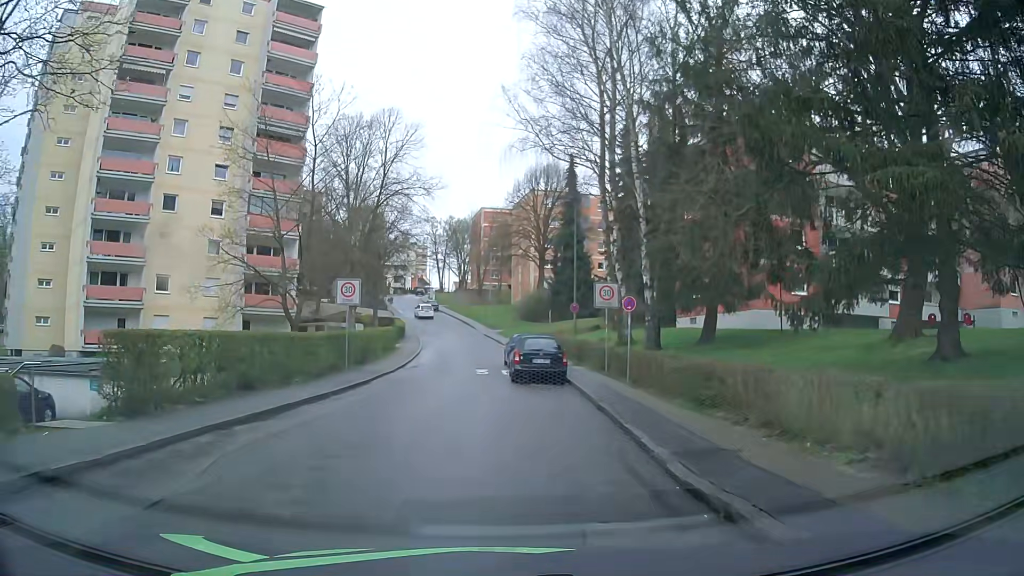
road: residential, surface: asphalt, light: Day
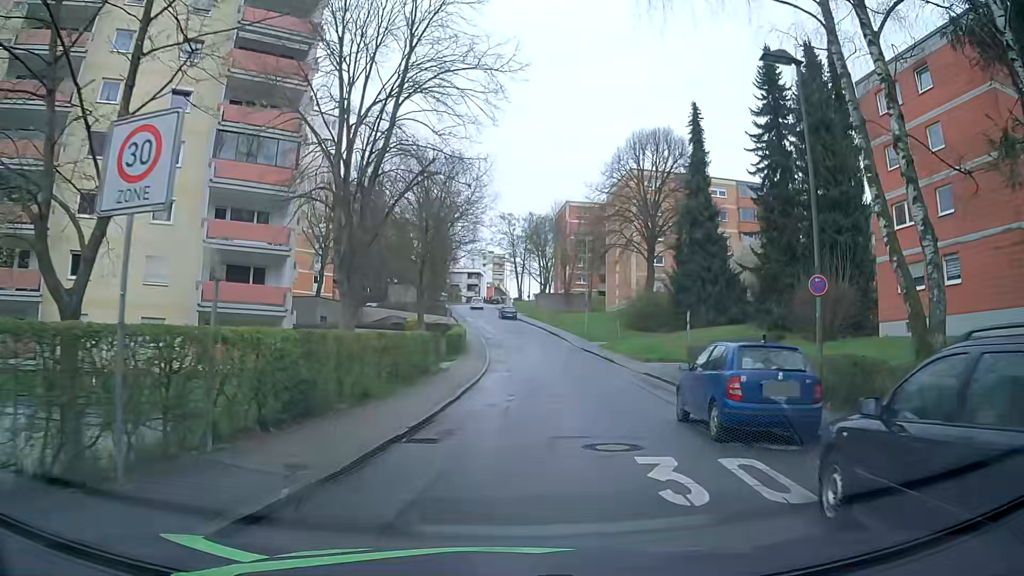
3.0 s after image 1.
(-1.7, +18.6) m; -7°
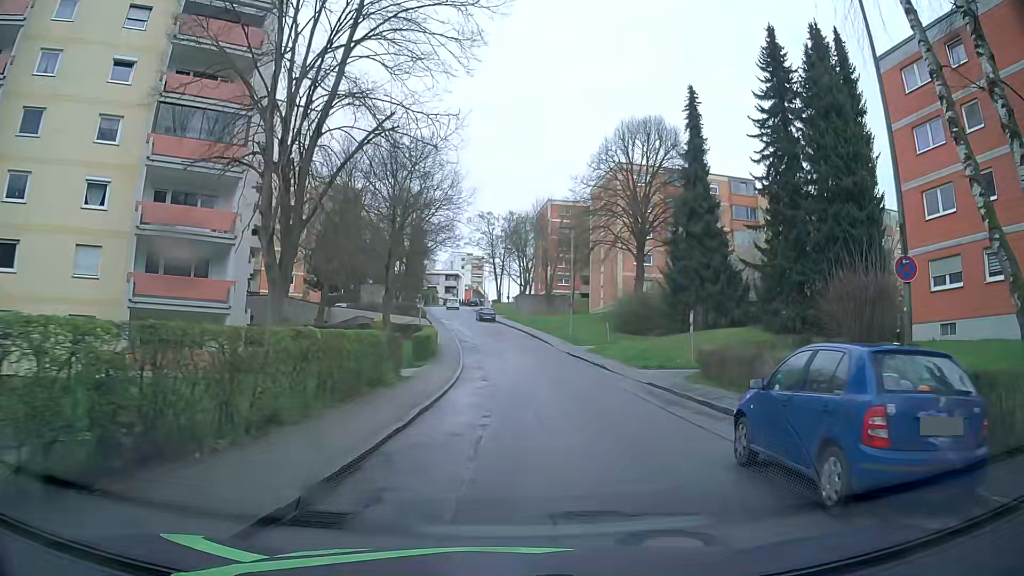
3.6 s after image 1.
(+0.1, +4.4) m; +3°
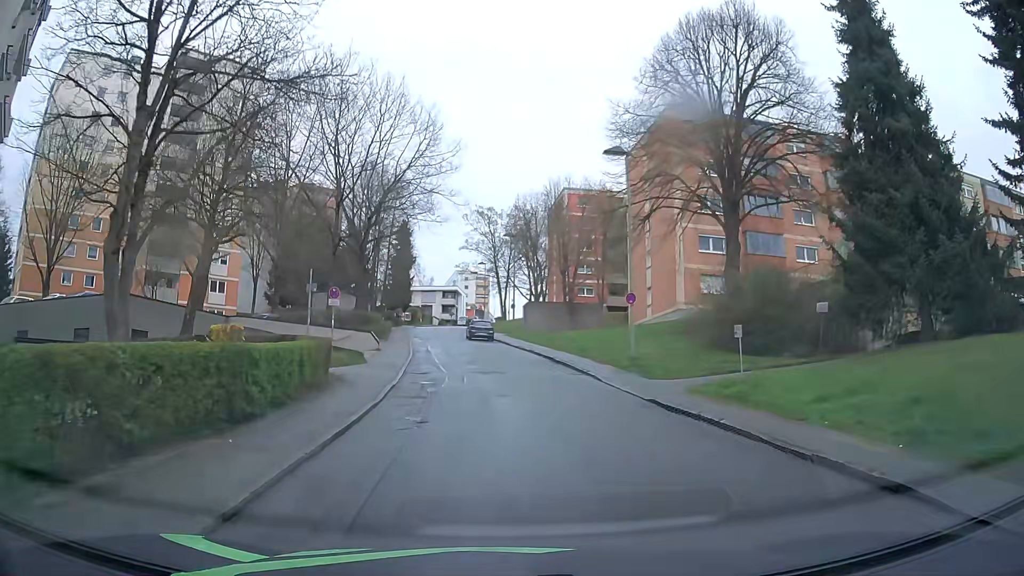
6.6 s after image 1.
(+0.3, +23.2) m; -2°
(0, +10) (-1, +20) (-2, +30) (-3, +40) (-4, +50) (-6, +60) (-7, +70) (-7, +80) (-7, +90) (-6, +100) m
